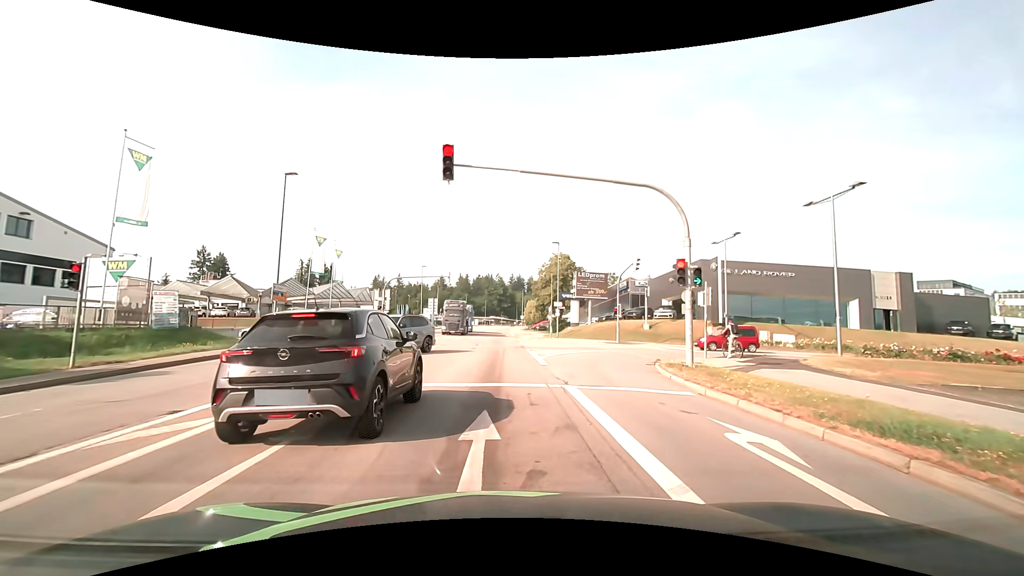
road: tertiary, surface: asphalt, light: Day
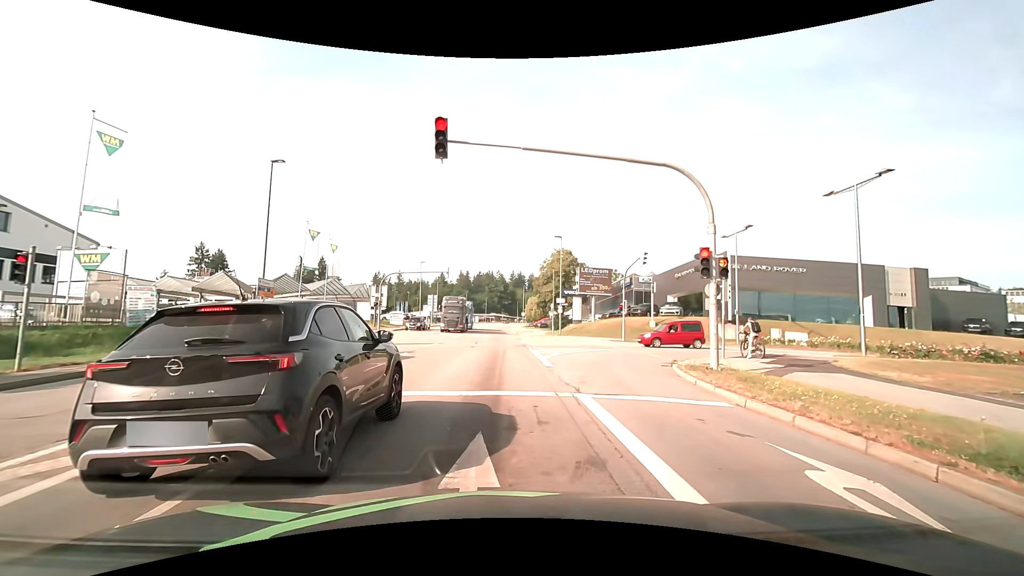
(0.0, +1.5) m; +1°
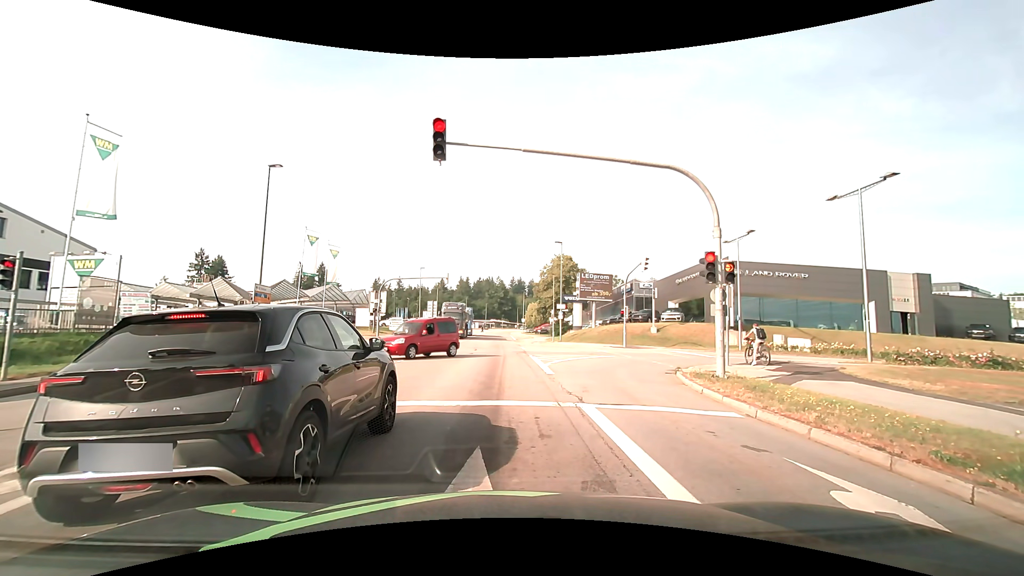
(0.0, +0.4) m; 0°
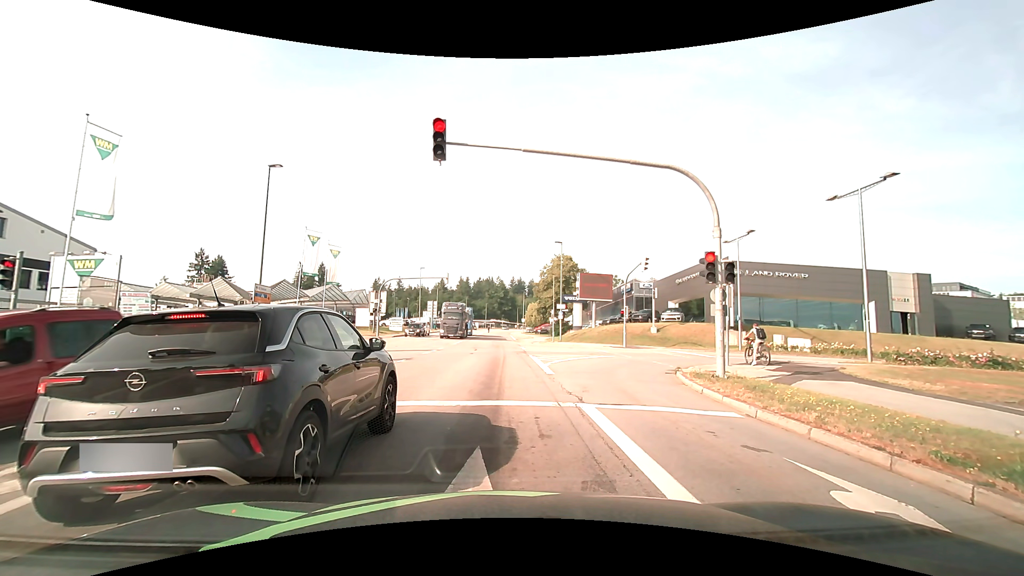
(0.0, 0.0) m; 0°
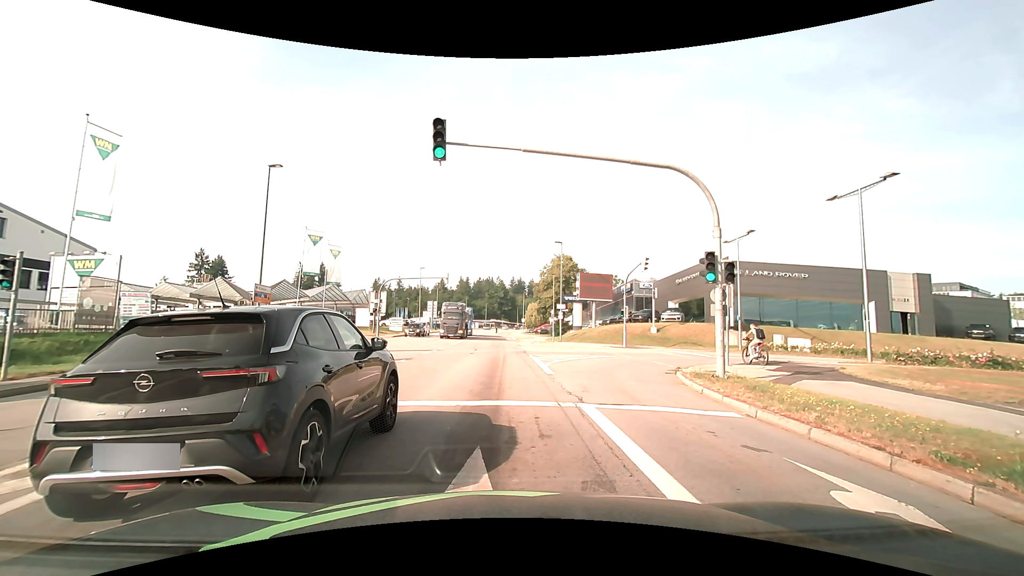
(0.0, 0.0) m; 0°
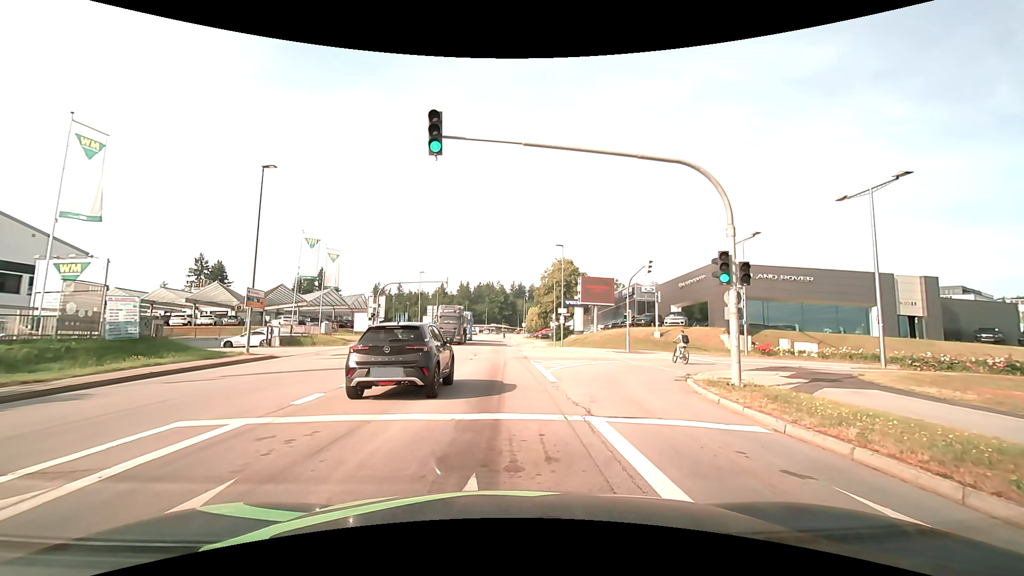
(0.0, +1.0) m; -1°
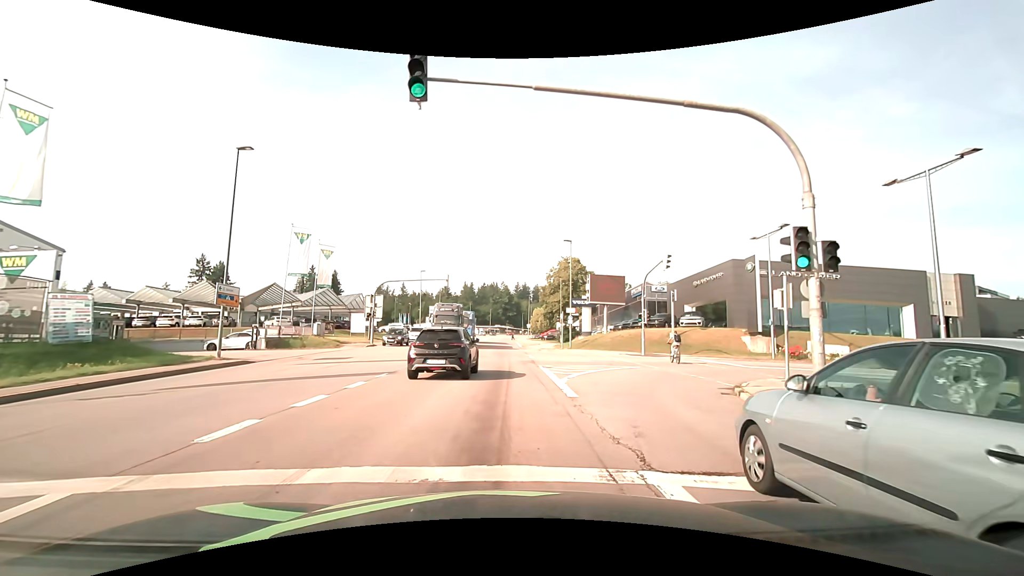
(0.0, +3.4) m; 0°
